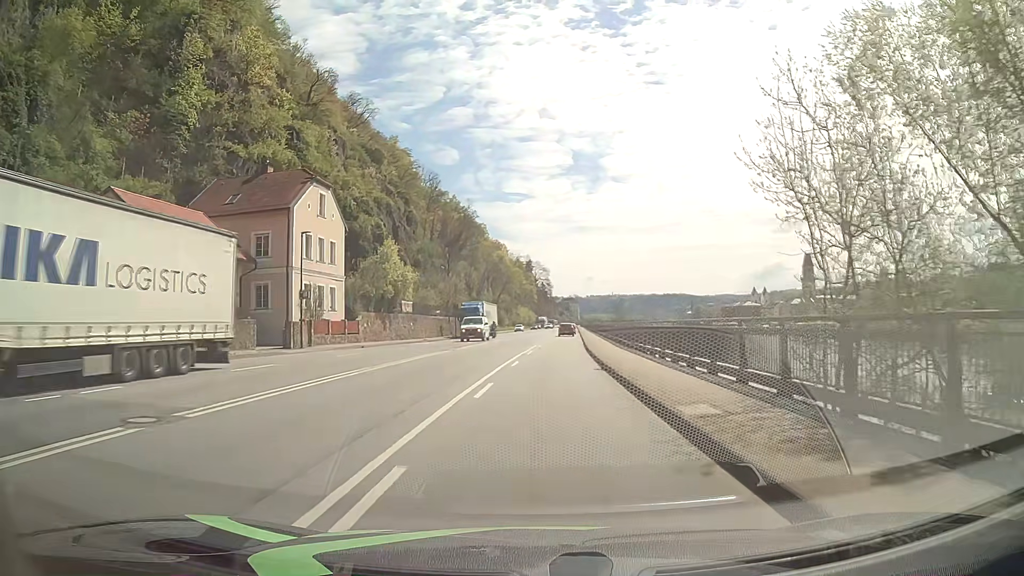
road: primary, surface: asphalt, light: Day
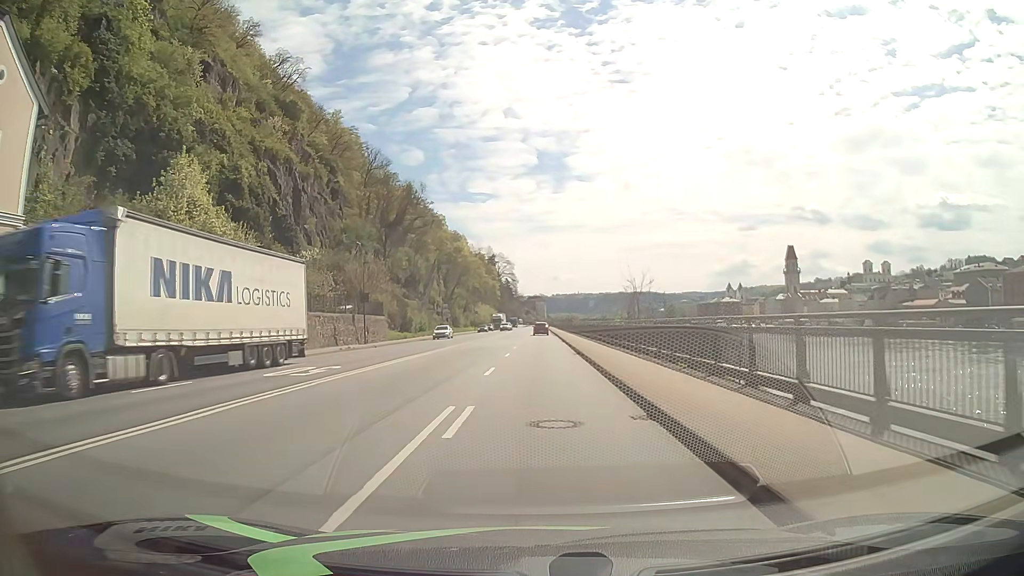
(+0.7, +31.2) m; +3°
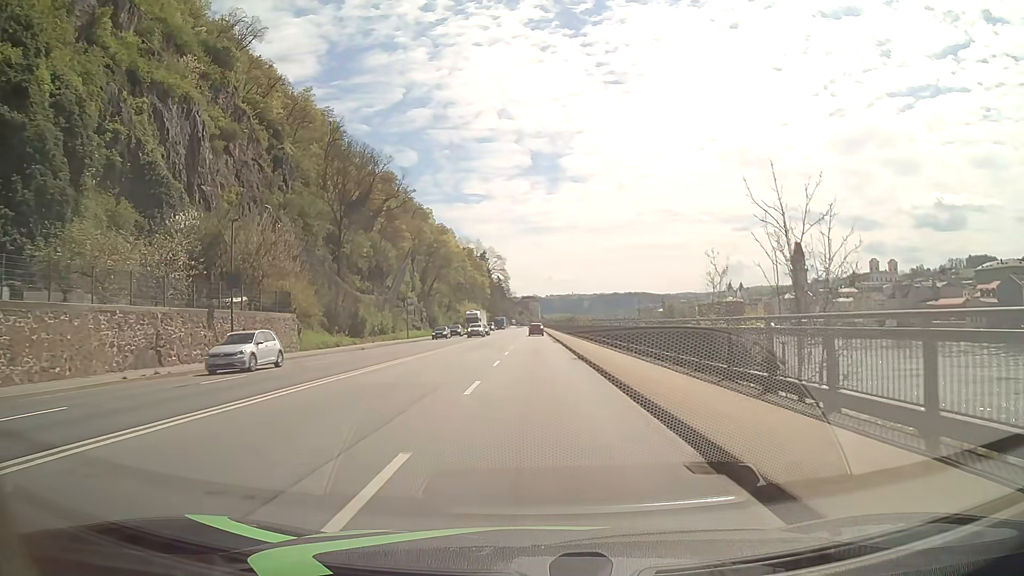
(0.0, +23.4) m; 0°
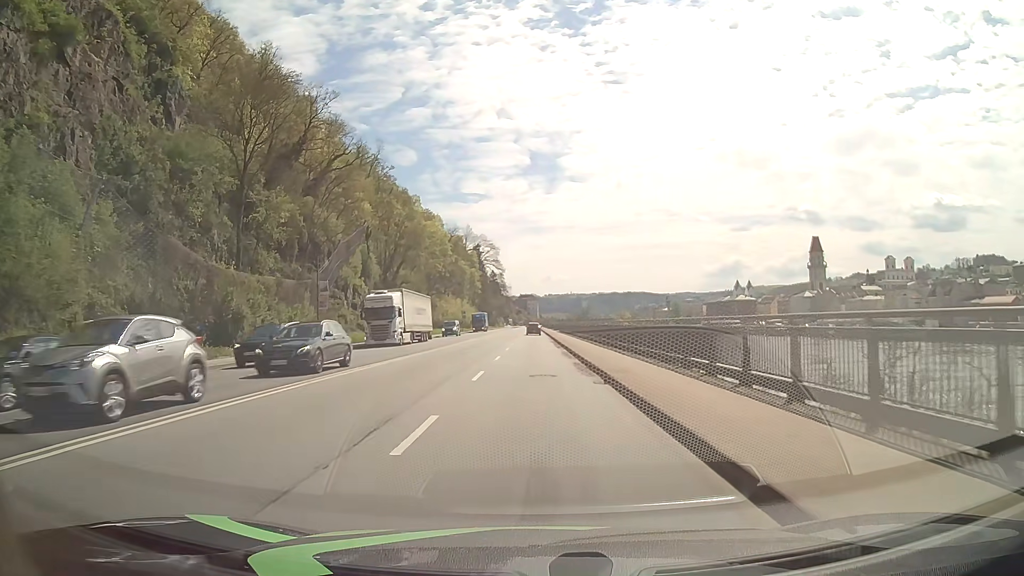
(+0.1, +31.3) m; 0°
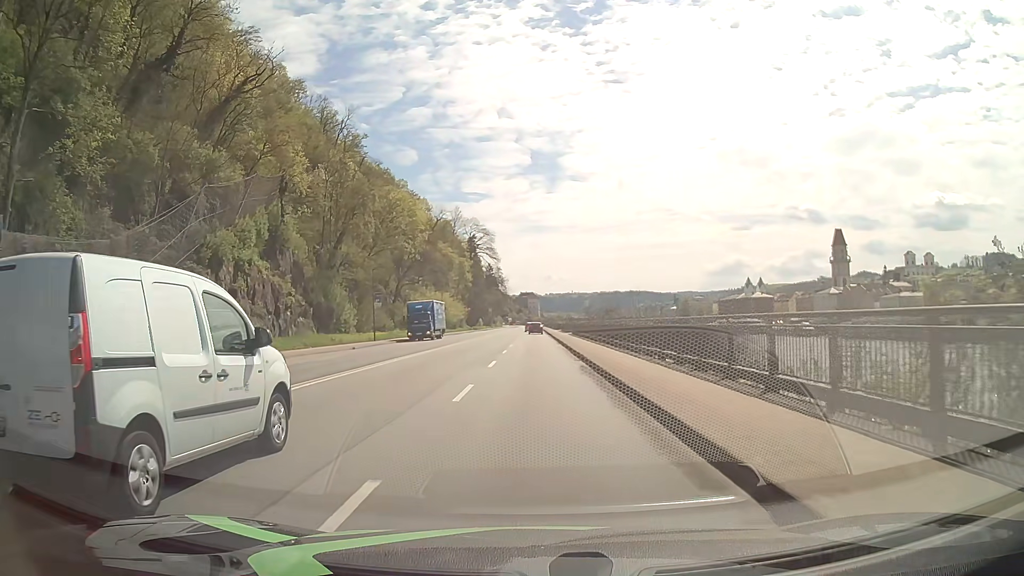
(0.0, +31.2) m; 0°
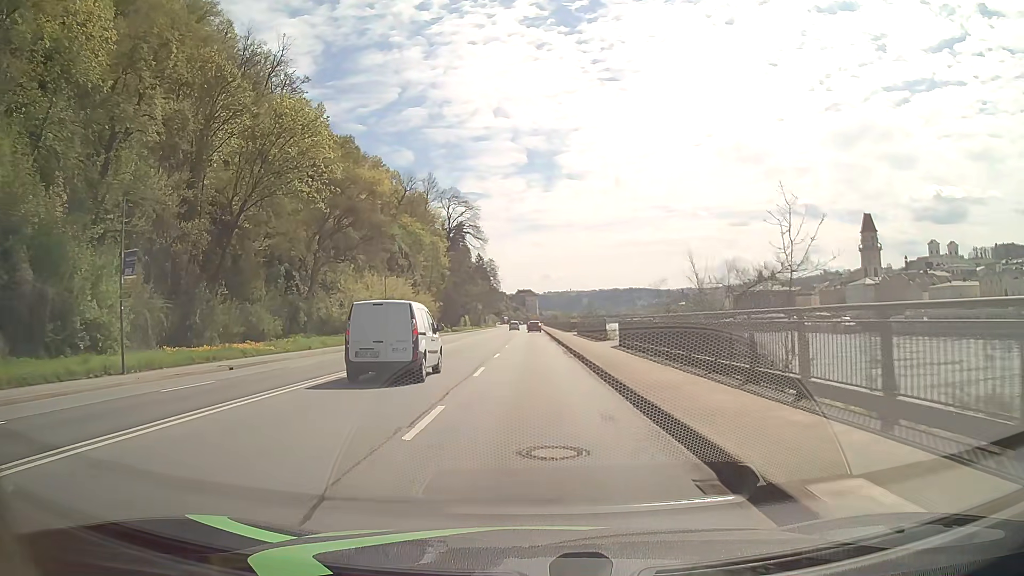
(+0.2, +39.0) m; 0°
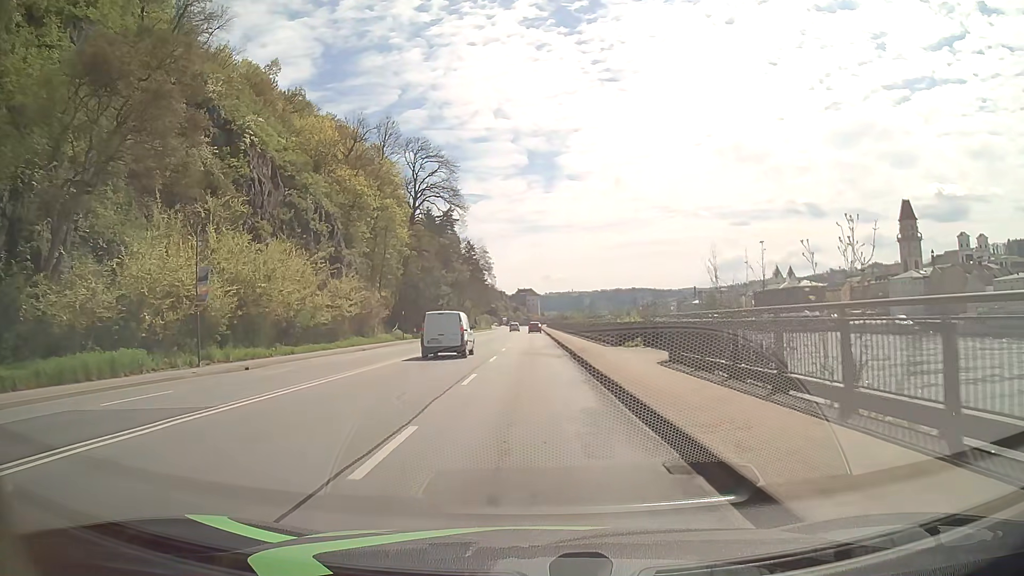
(0.0, +38.9) m; 0°
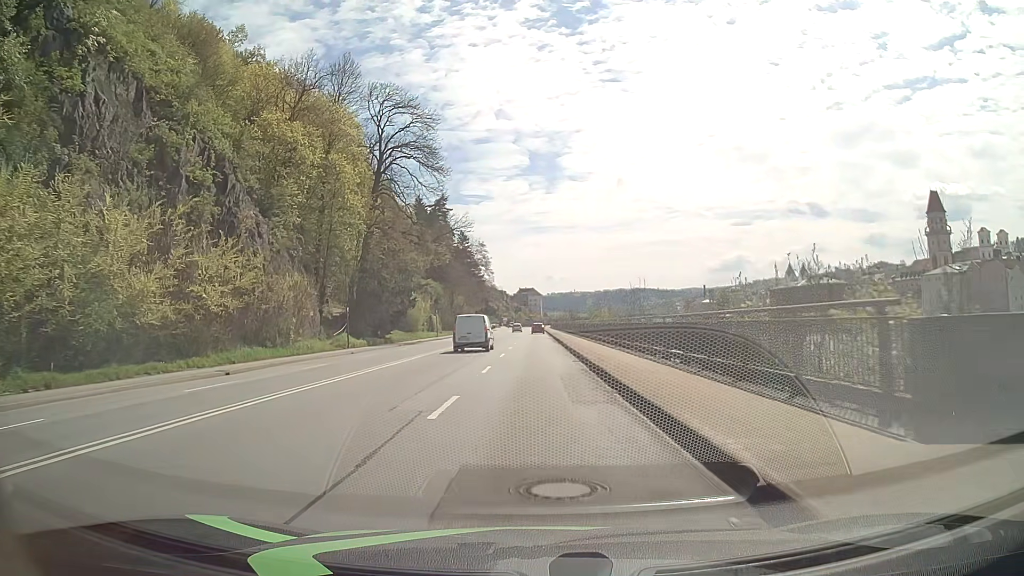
(-0.1, +23.3) m; 0°
(0, +10) (0, +20) (0, +30) (0, +40) (0, +50) (0, +60) (0, +70) (0, +80) (0, +90) (0, +100) m
